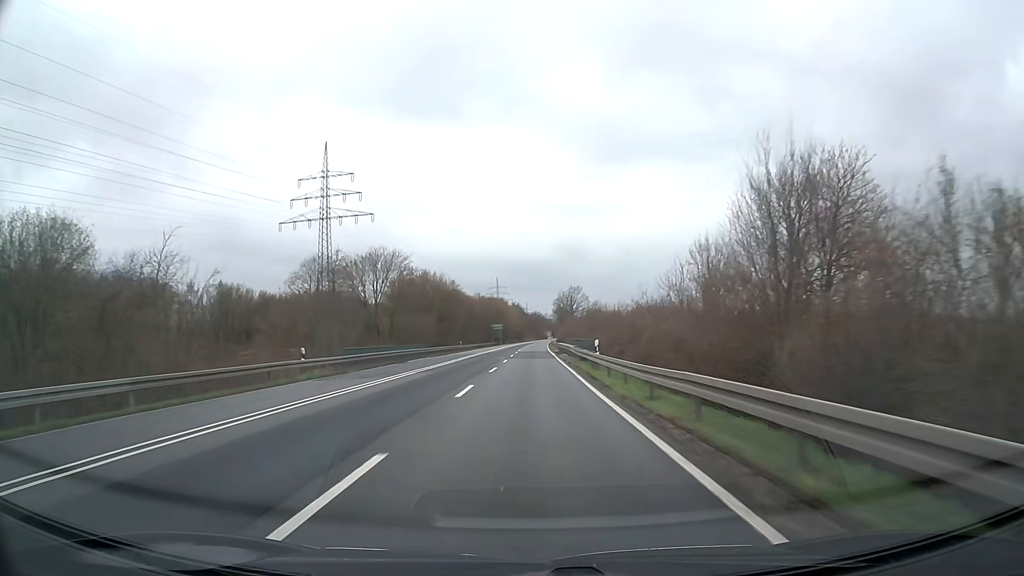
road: trunk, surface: asphalt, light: Day
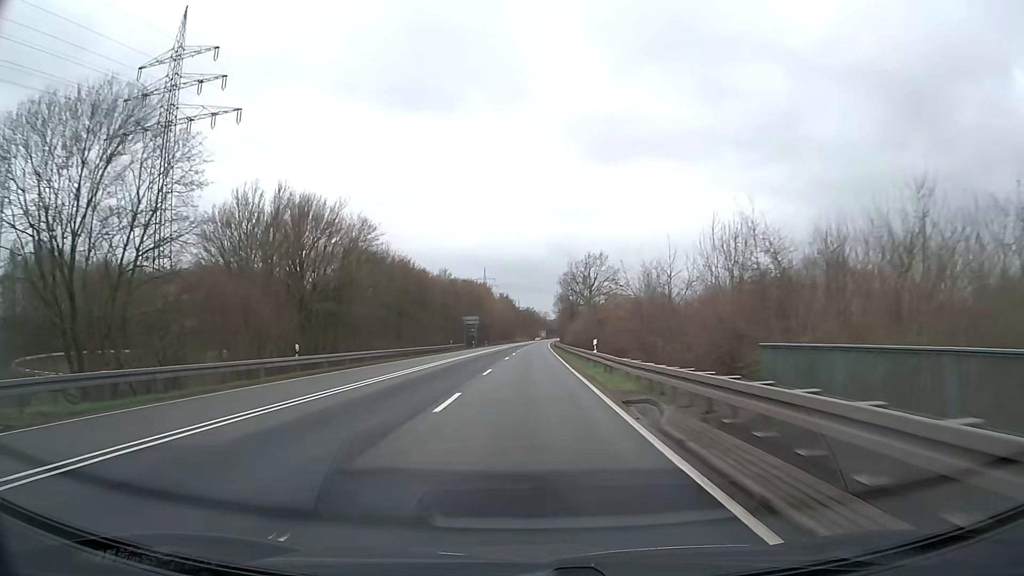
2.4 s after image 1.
(+0.3, +63.2) m; +1°
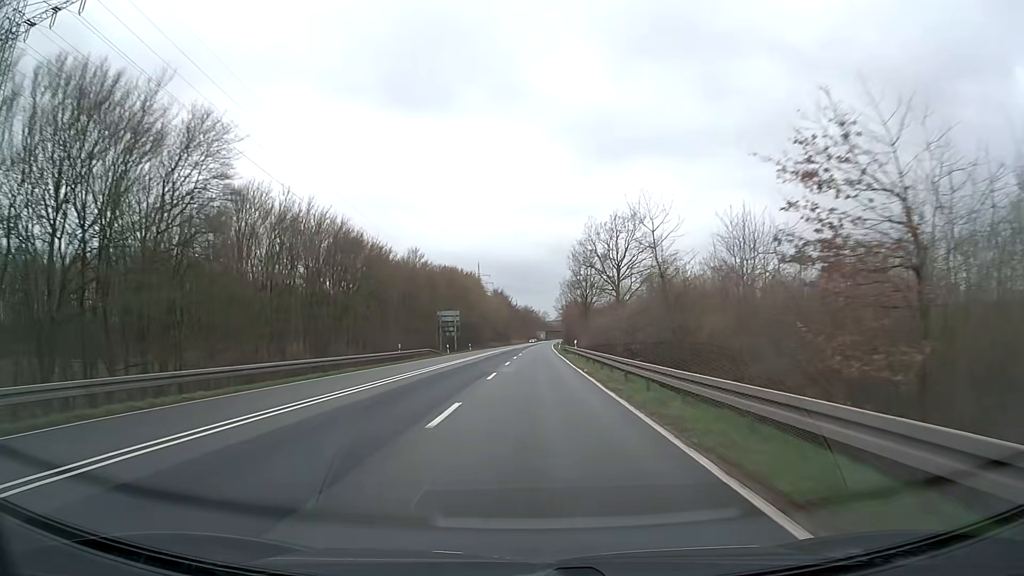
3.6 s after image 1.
(-0.1, +31.6) m; 0°
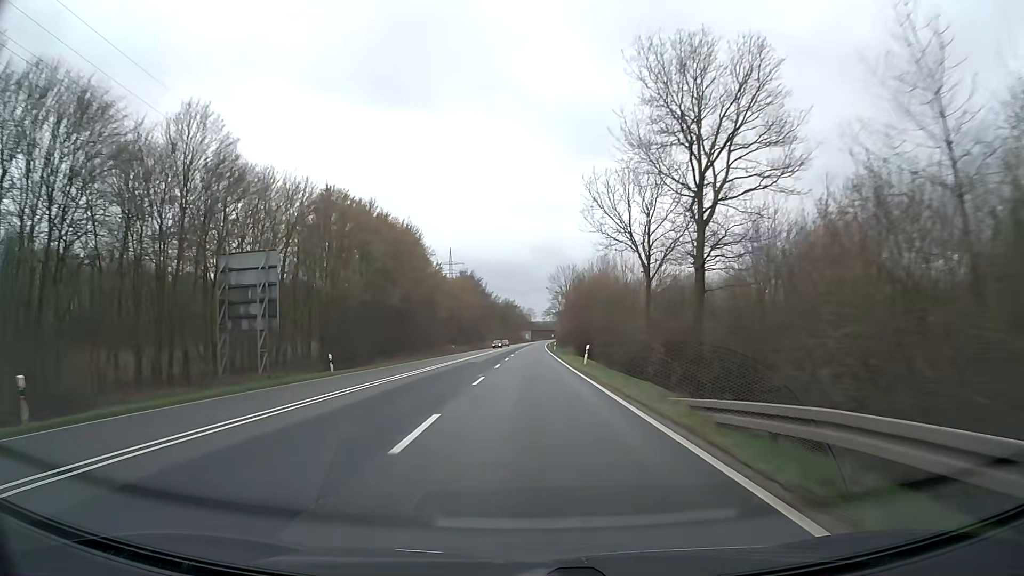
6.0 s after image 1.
(+0.8, +63.3) m; +1°
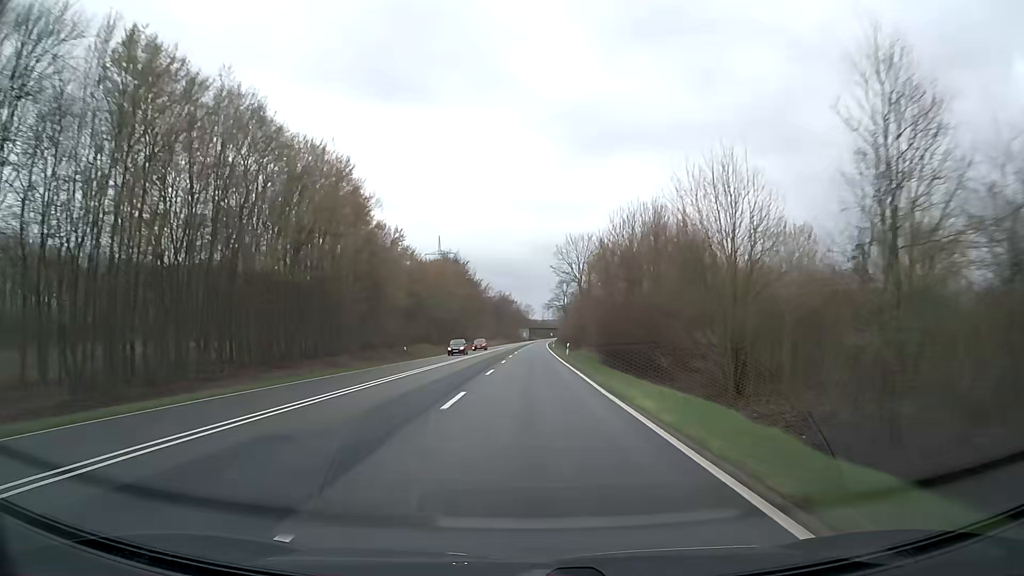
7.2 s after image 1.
(+0.1, +31.6) m; 0°
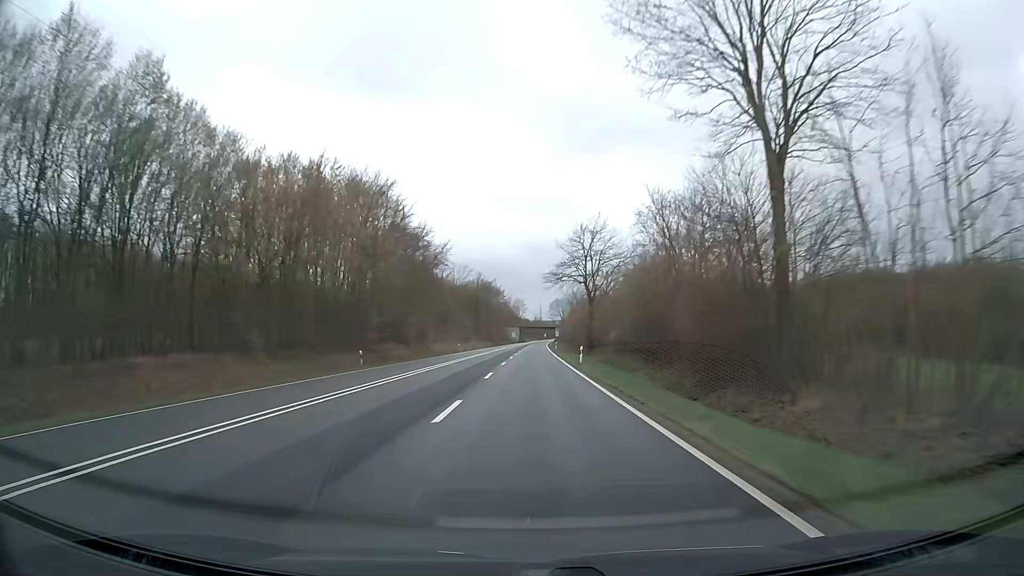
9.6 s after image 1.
(+0.2, +63.3) m; +1°
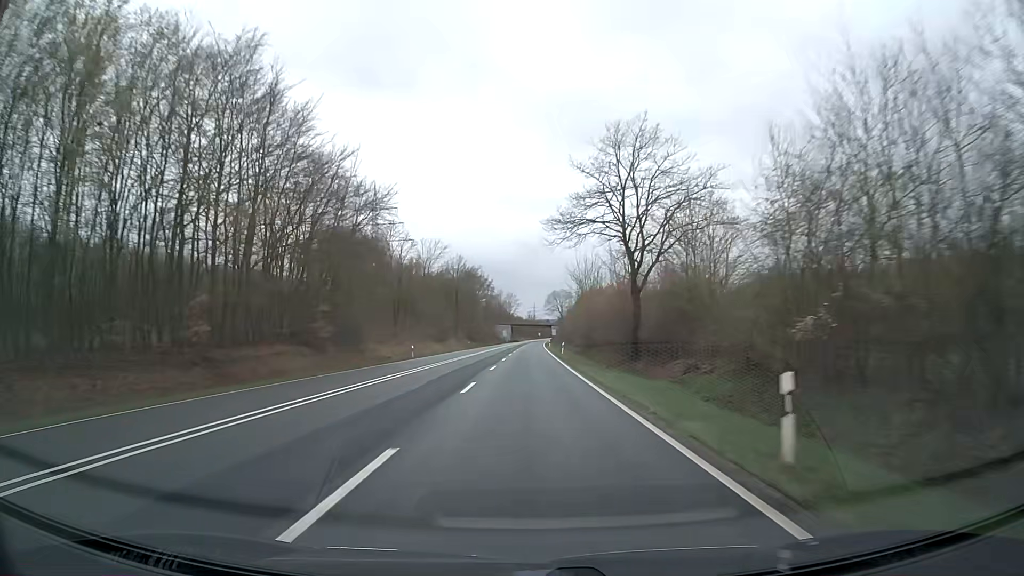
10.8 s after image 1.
(+0.2, +31.6) m; +1°
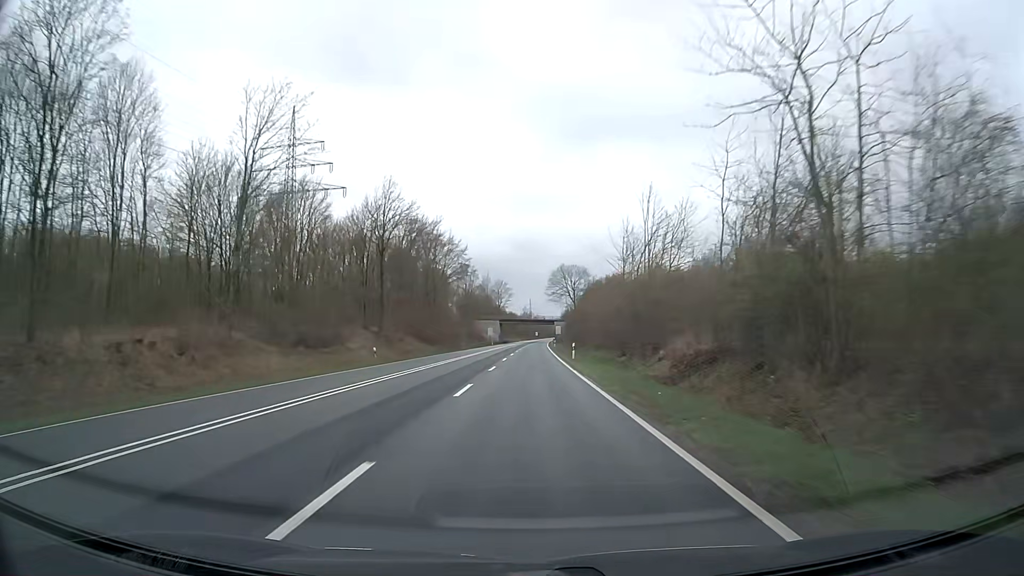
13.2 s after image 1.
(+0.2, +63.2) m; 0°
(0, +10) (0, +20) (0, +30) (0, +40) (0, +50) (0, +60) (0, +70) (+1, +80) (+1, +90) (+1, +100) m
